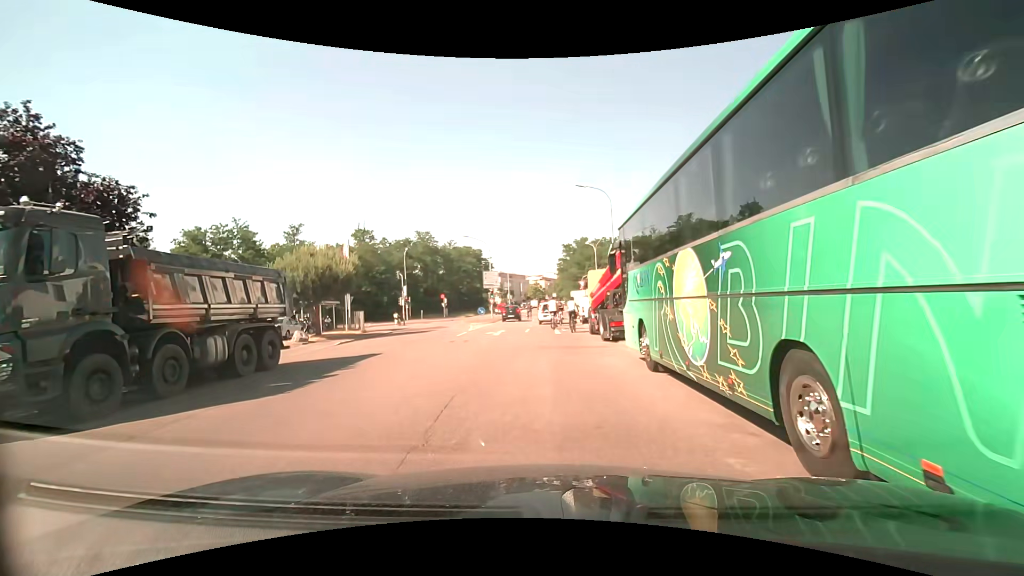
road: unclassified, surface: asphalt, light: Day
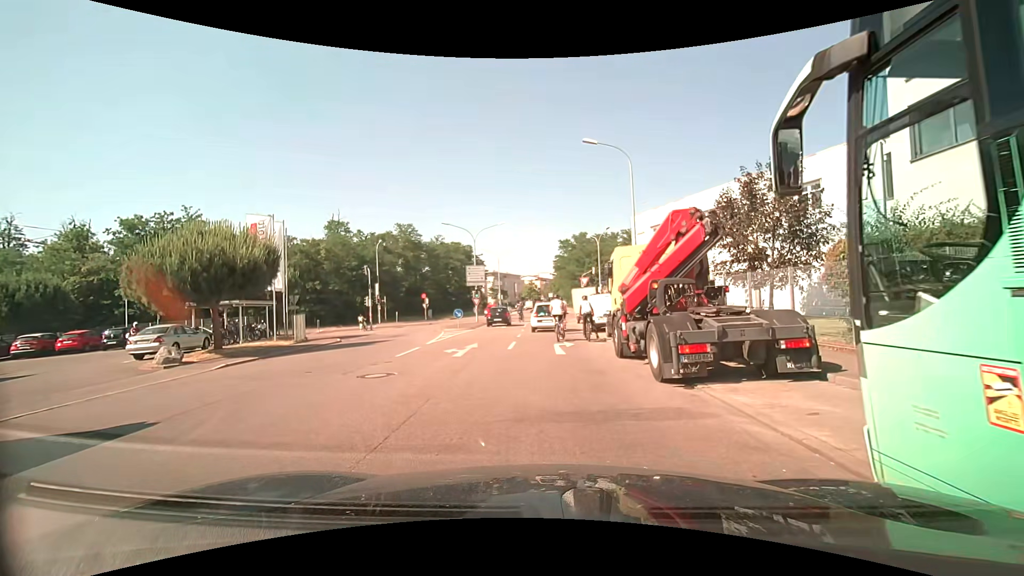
(+0.1, +9.2) m; +1°
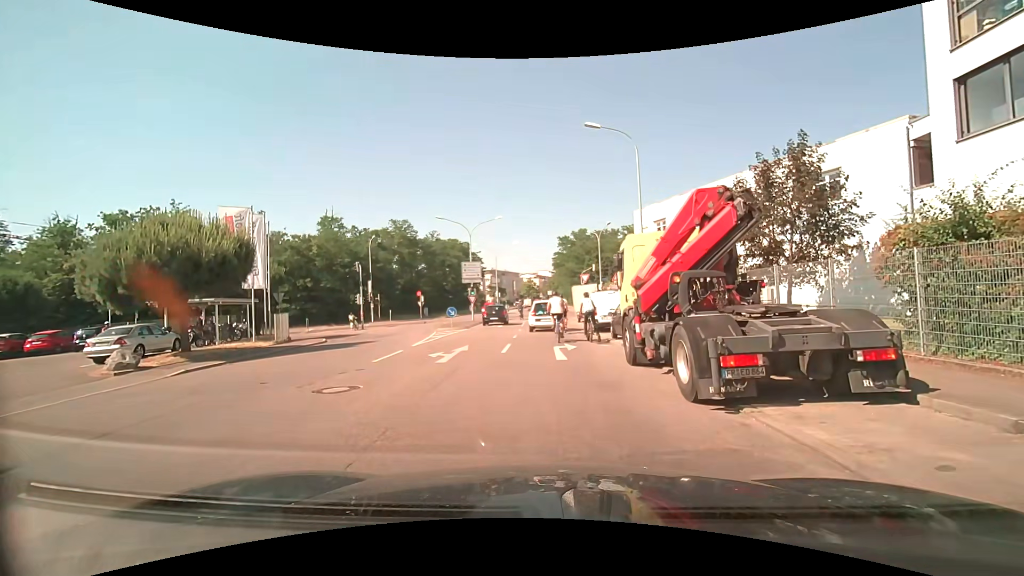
(0.0, +1.9) m; 0°
